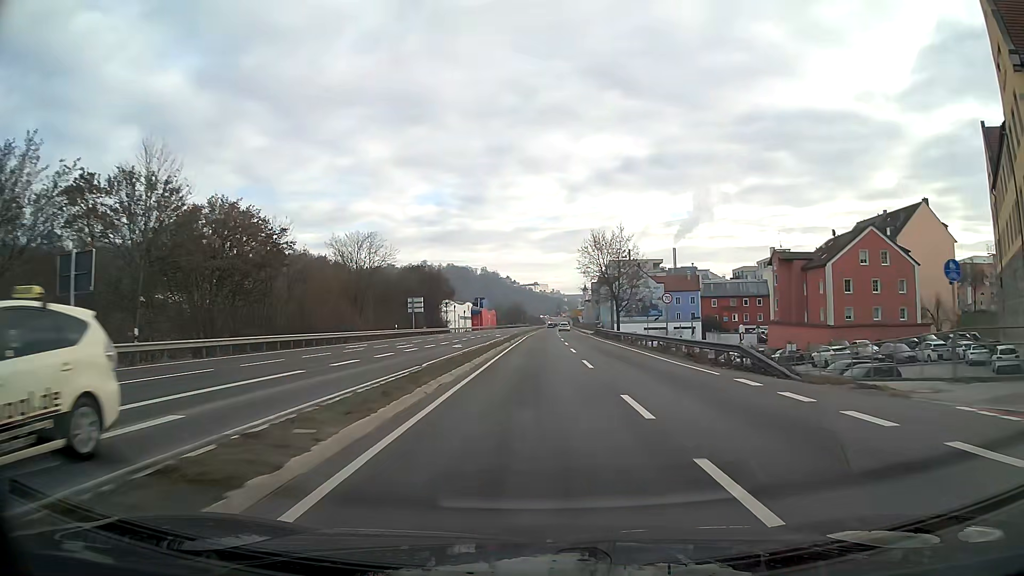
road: primary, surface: asphalt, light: Day
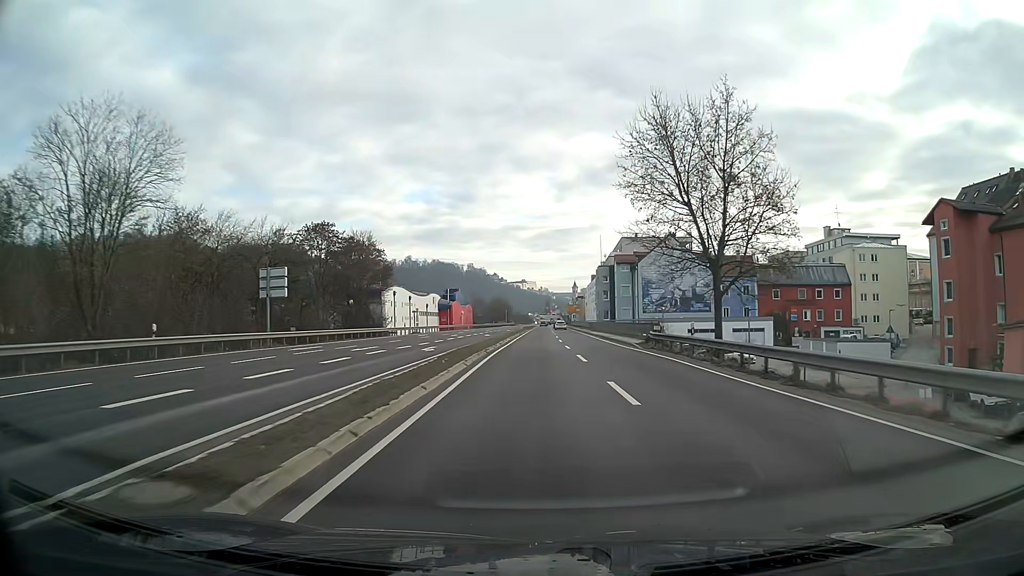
(+0.3, +42.6) m; +1°
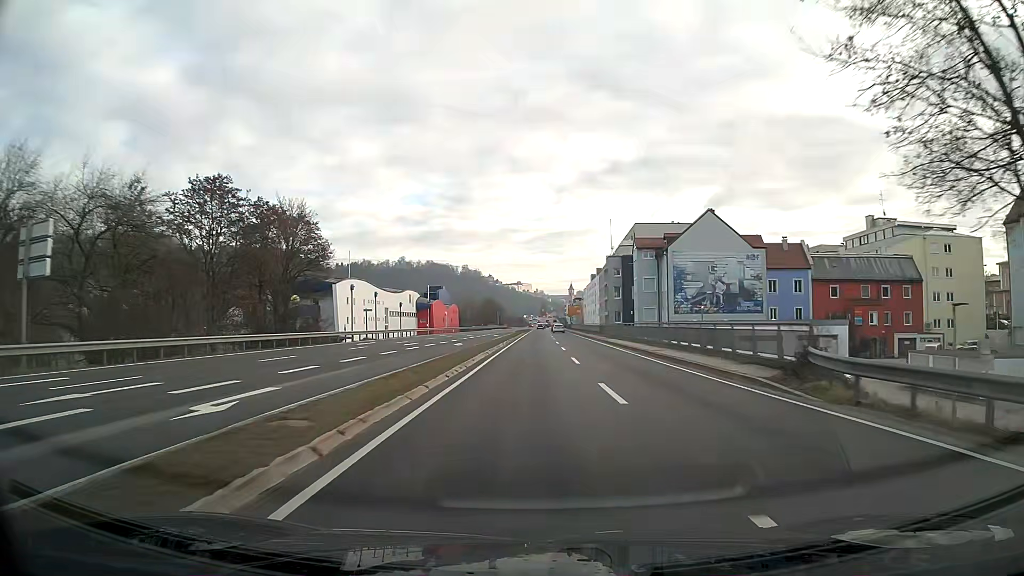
(+0.1, +21.4) m; 0°
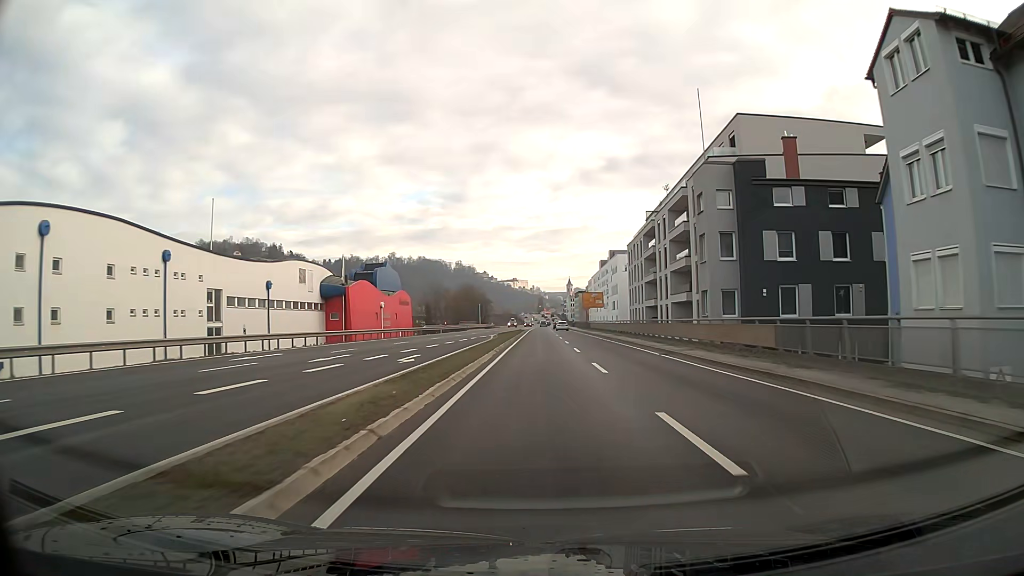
(0.0, +54.0) m; 0°
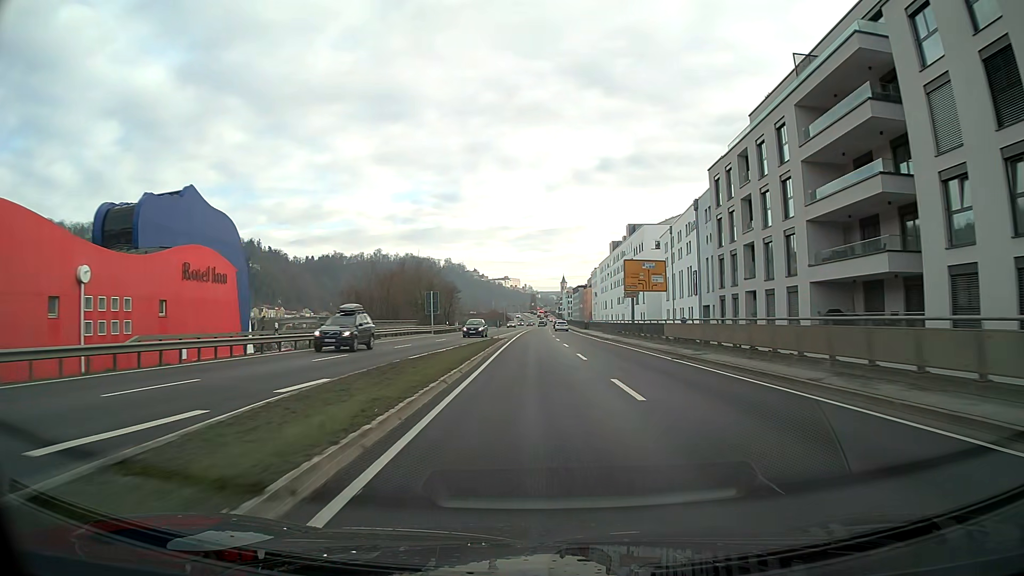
(+0.2, +54.5) m; +1°
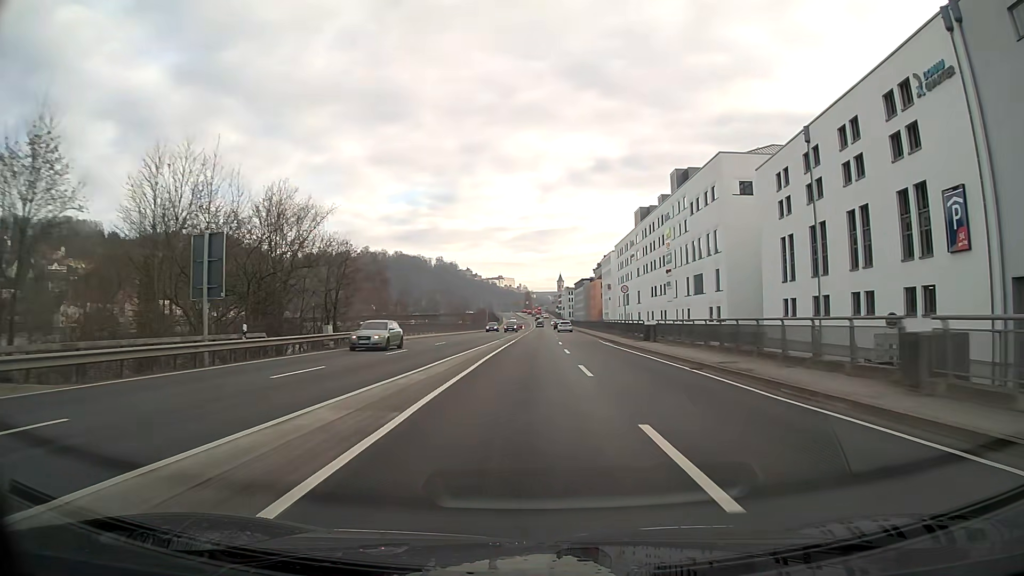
(+0.2, +55.0) m; 0°
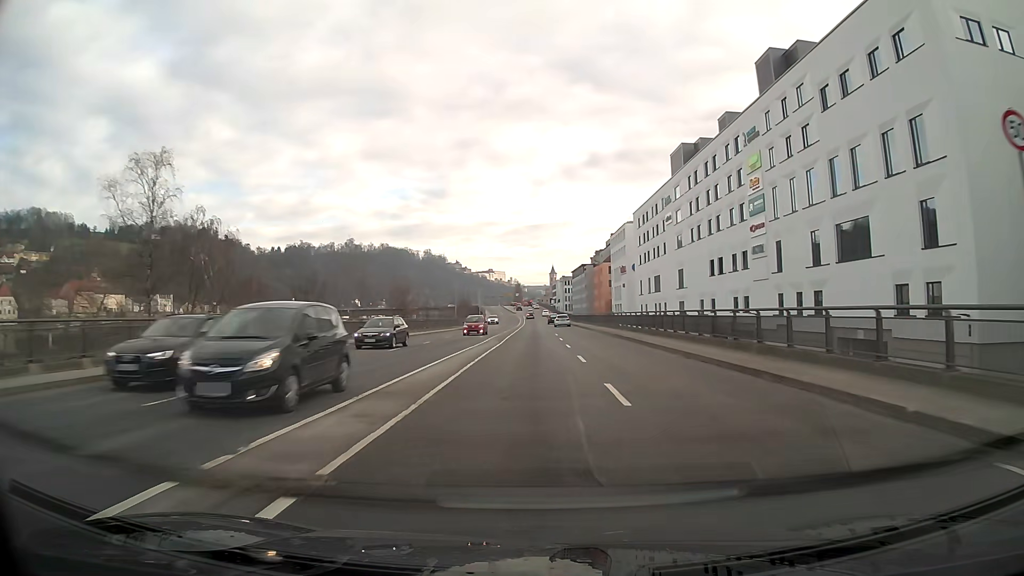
(+0.3, +42.9) m; +1°
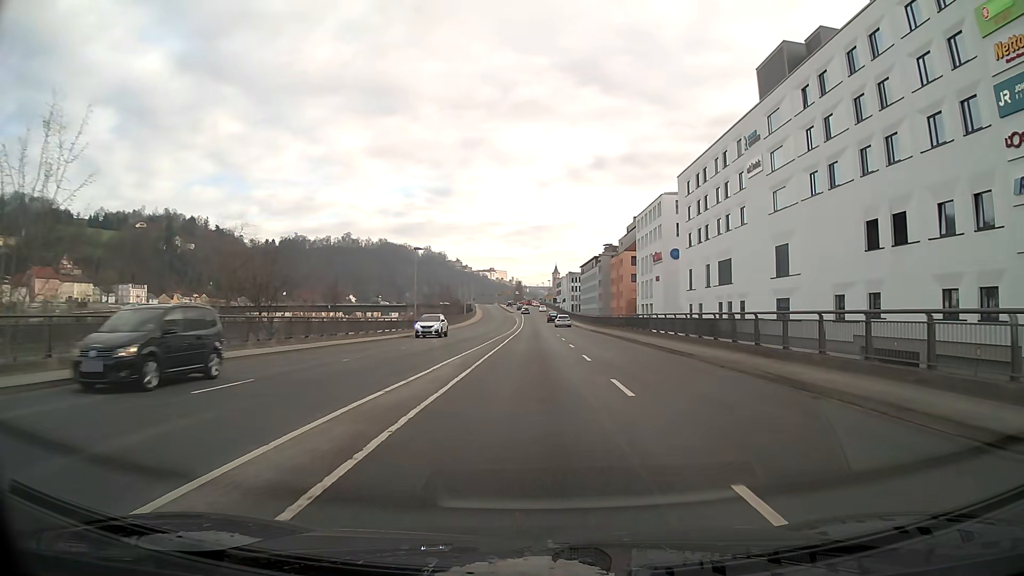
(0.0, +34.2) m; 0°
(0, +10) (0, +20) (0, +30) (0, +40) (0, +50) (0, +60) (0, +70) (0, +80) (0, +90) (0, +100) m
